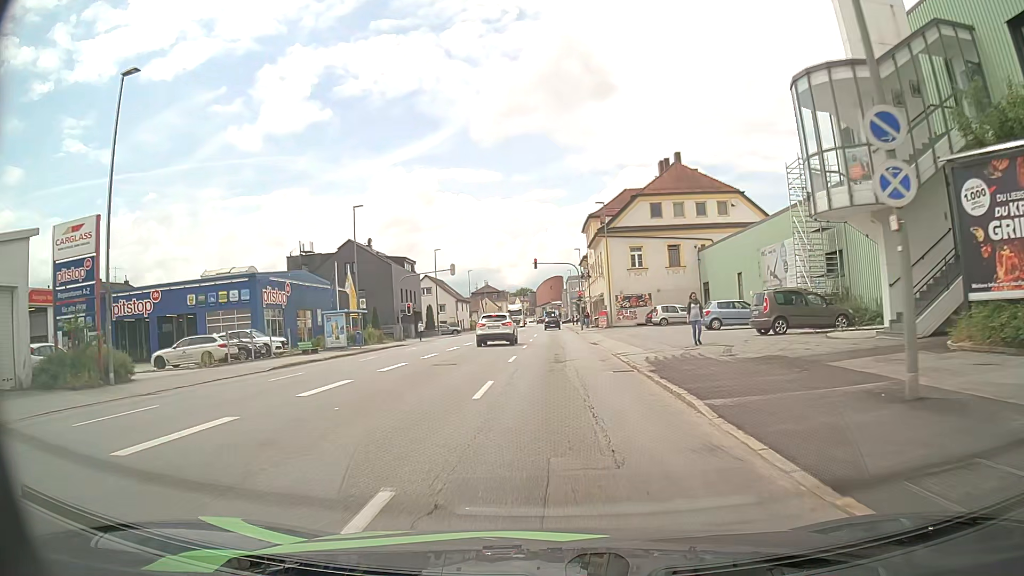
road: tertiary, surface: asphalt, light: Day
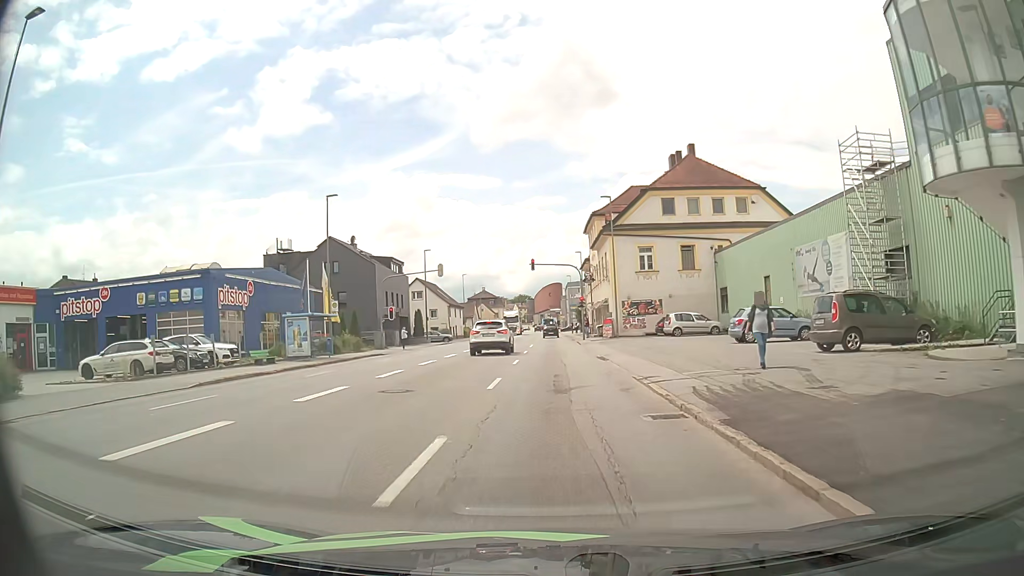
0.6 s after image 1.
(-0.1, +6.1) m; -1°
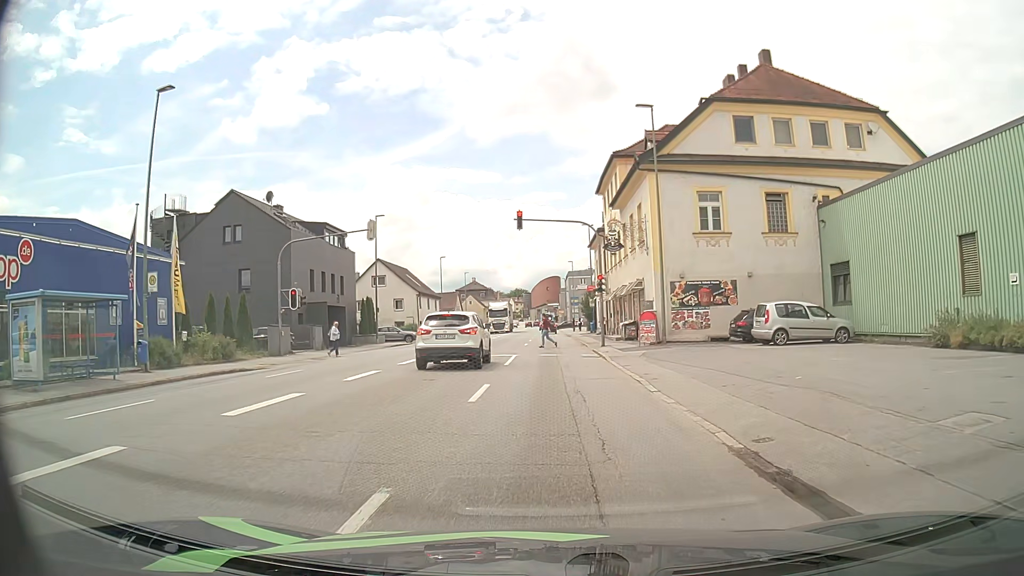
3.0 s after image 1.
(+0.1, +20.6) m; 0°
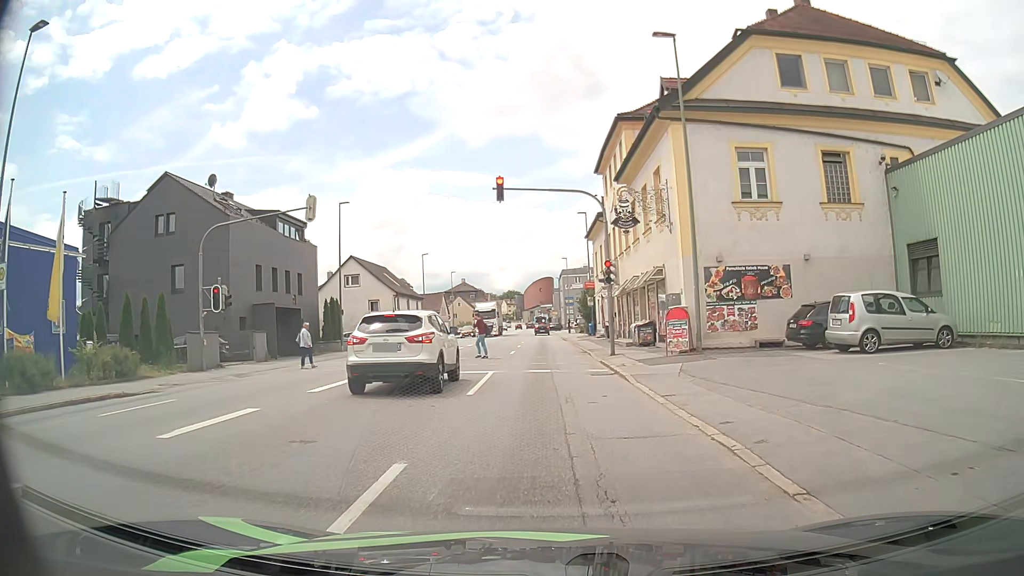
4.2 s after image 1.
(0.0, +7.6) m; 0°
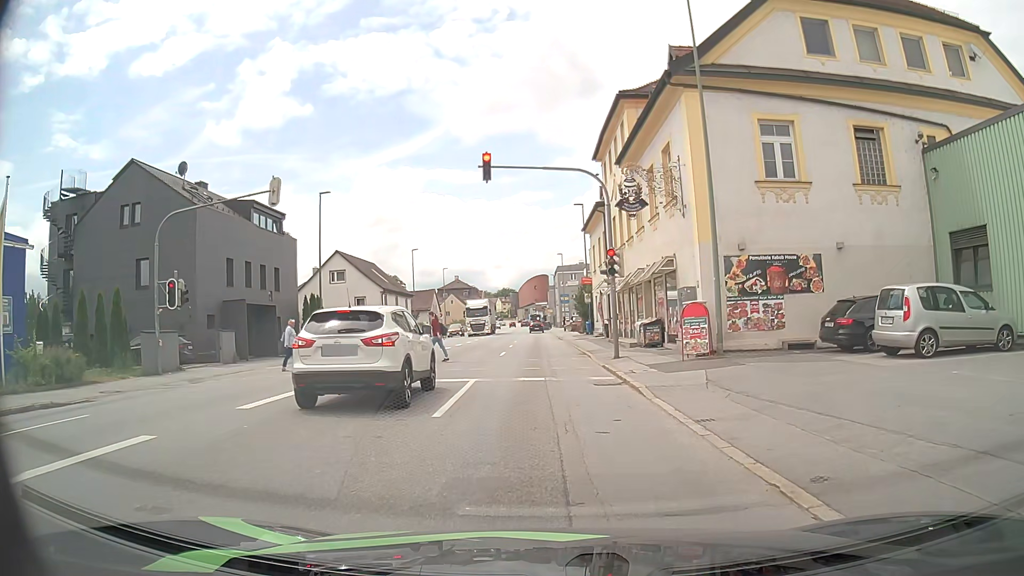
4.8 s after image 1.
(0.0, +3.1) m; +1°
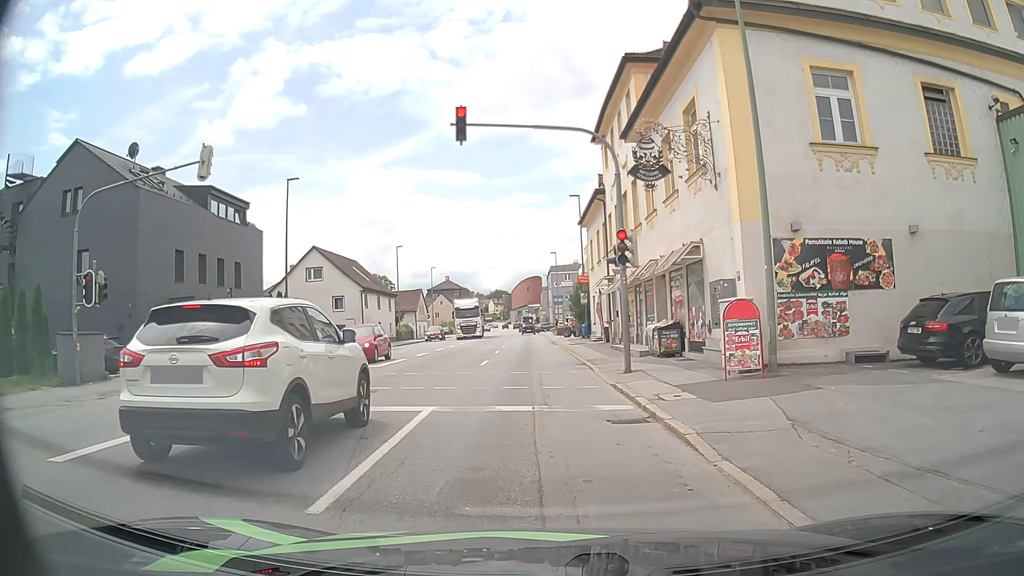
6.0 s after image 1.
(0.0, +4.6) m; +1°
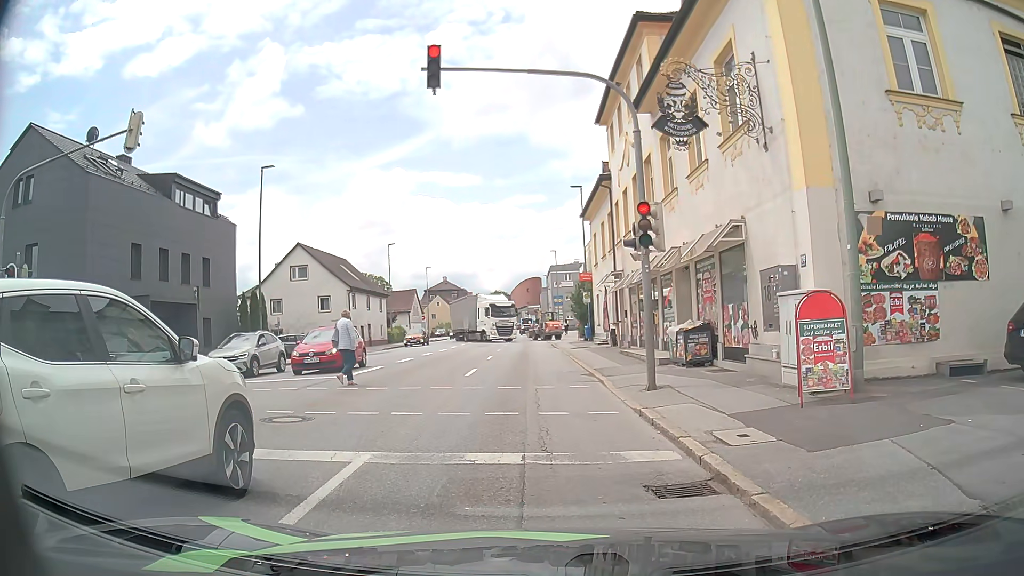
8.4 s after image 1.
(+0.1, +3.6) m; +1°
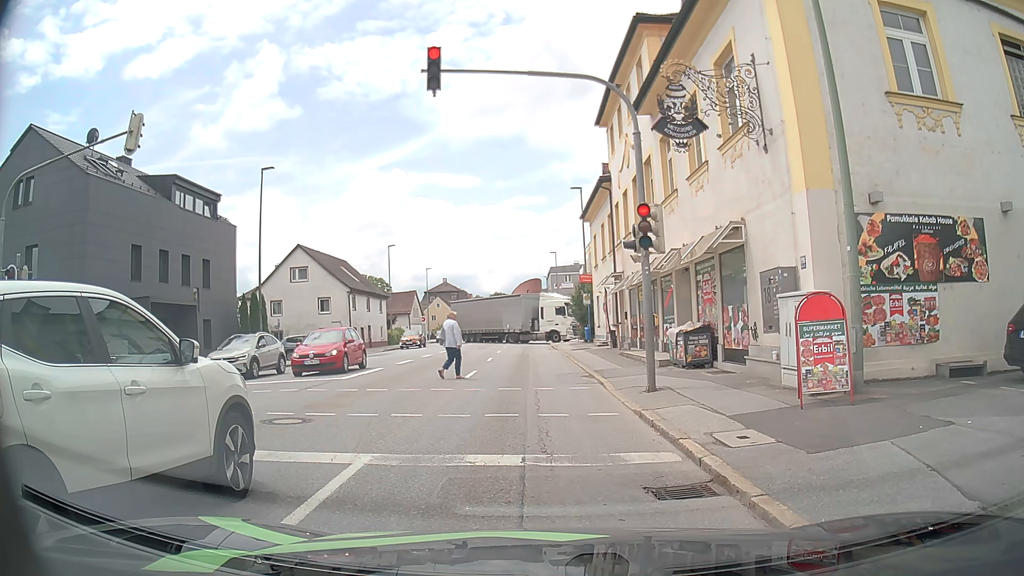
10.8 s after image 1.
(0.0, +0.1) m; 0°
(0, +10) (-1, +20) (-1, +30) (-2, +40) (-2, +50) (-3, +60) (-3, +70) (-4, +80) (-4, +90) (-5, +100) m
